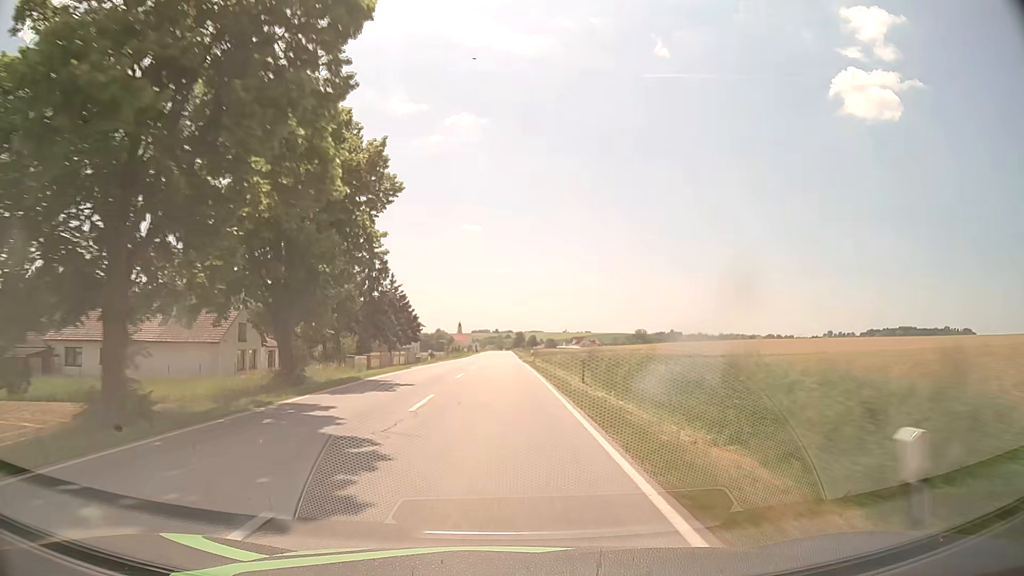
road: secondary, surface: asphalt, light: Day
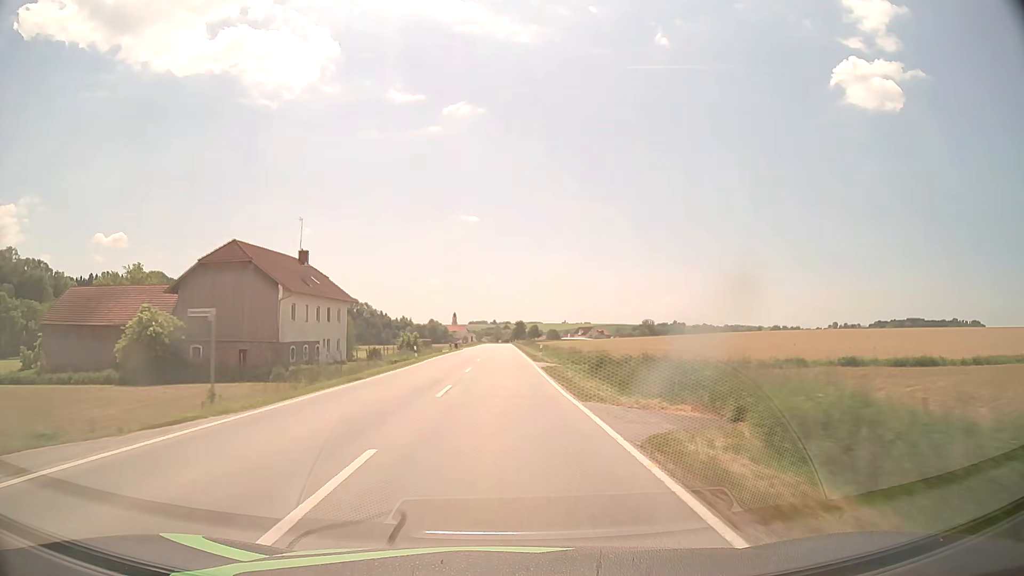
(-0.4, +56.7) m; 0°
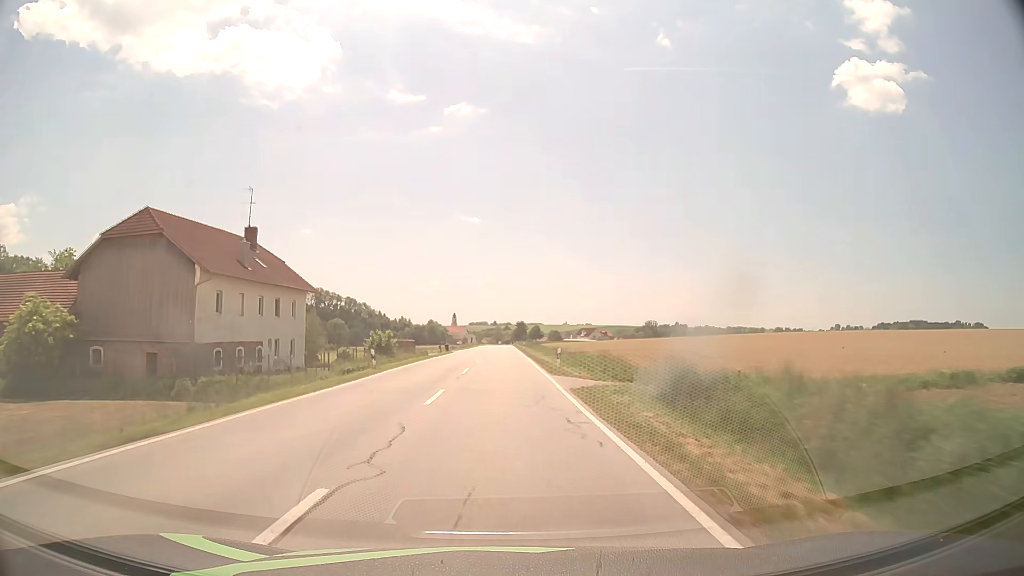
(-0.1, +14.4) m; 0°
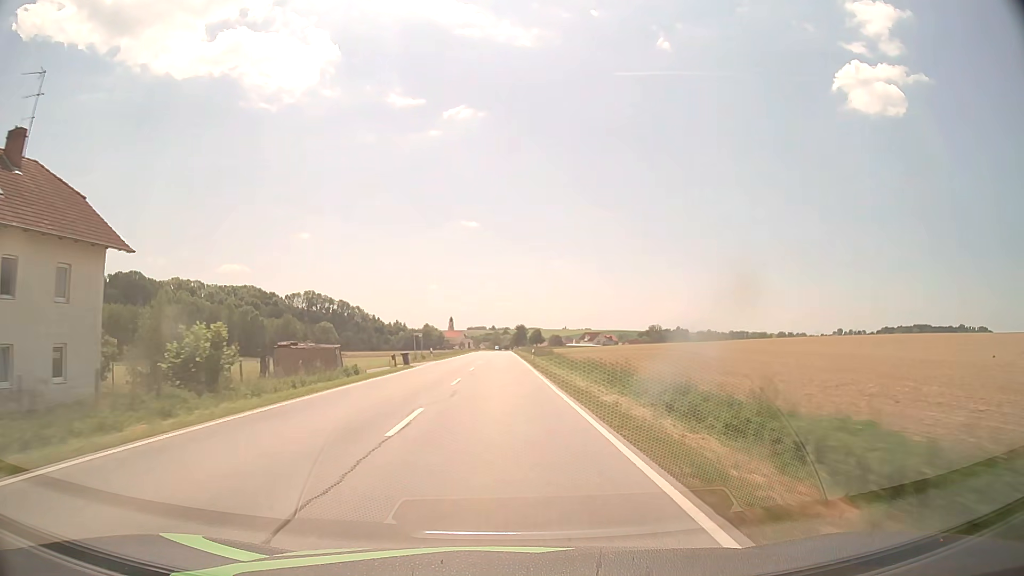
(0.0, +28.3) m; 0°
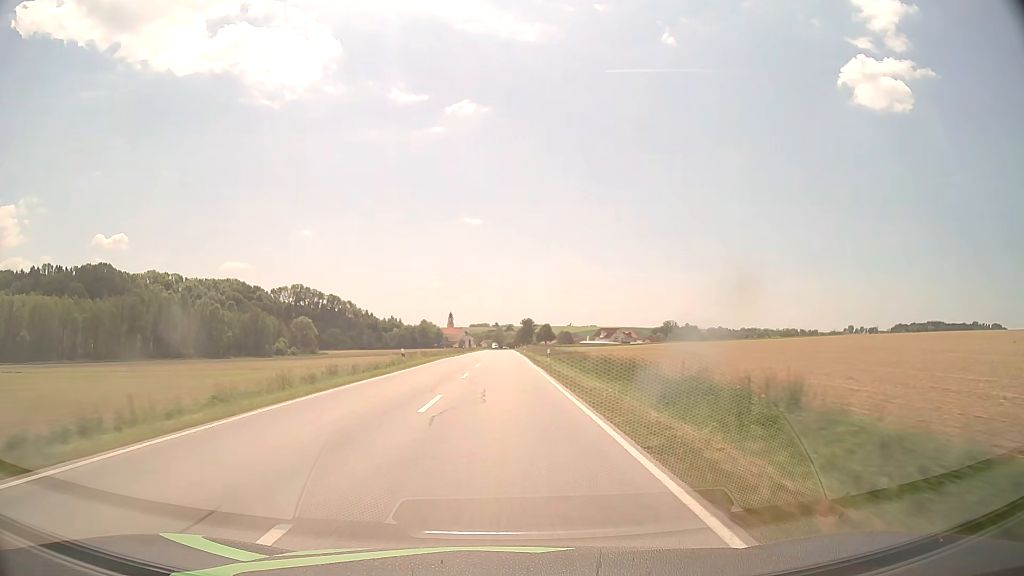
(-0.3, +56.8) m; 0°
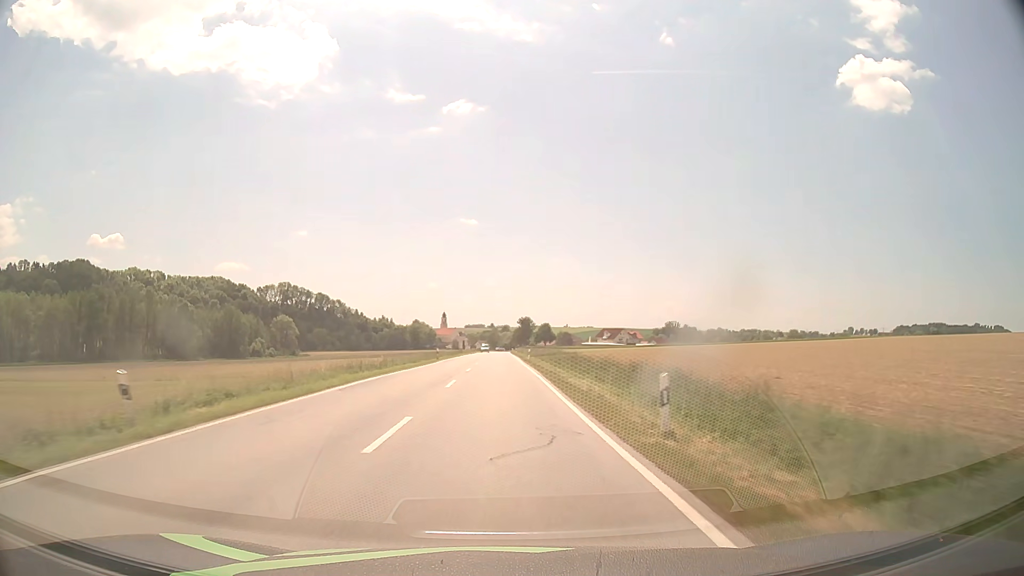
(+0.1, +28.4) m; 0°
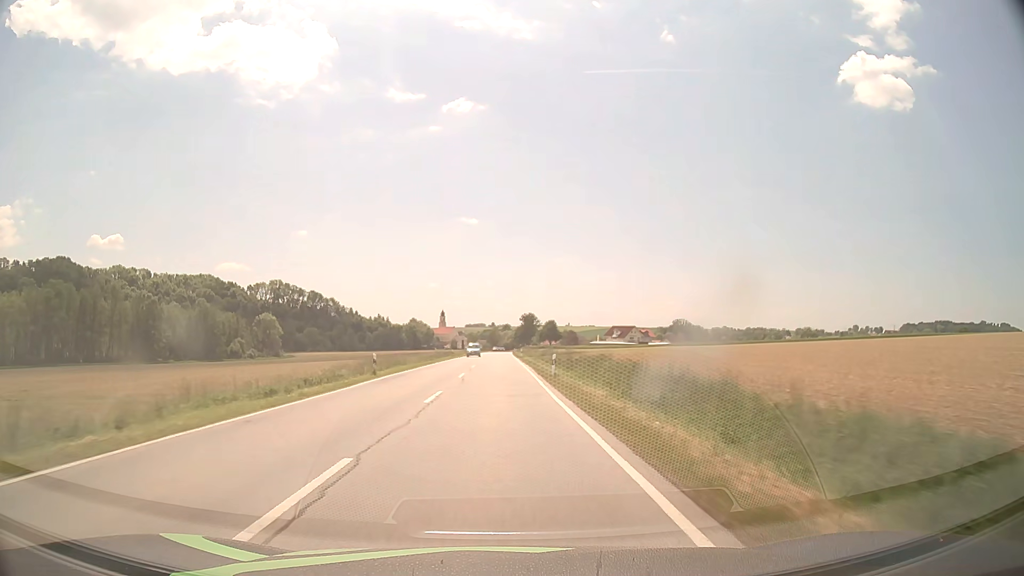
(0.0, +28.4) m; 0°
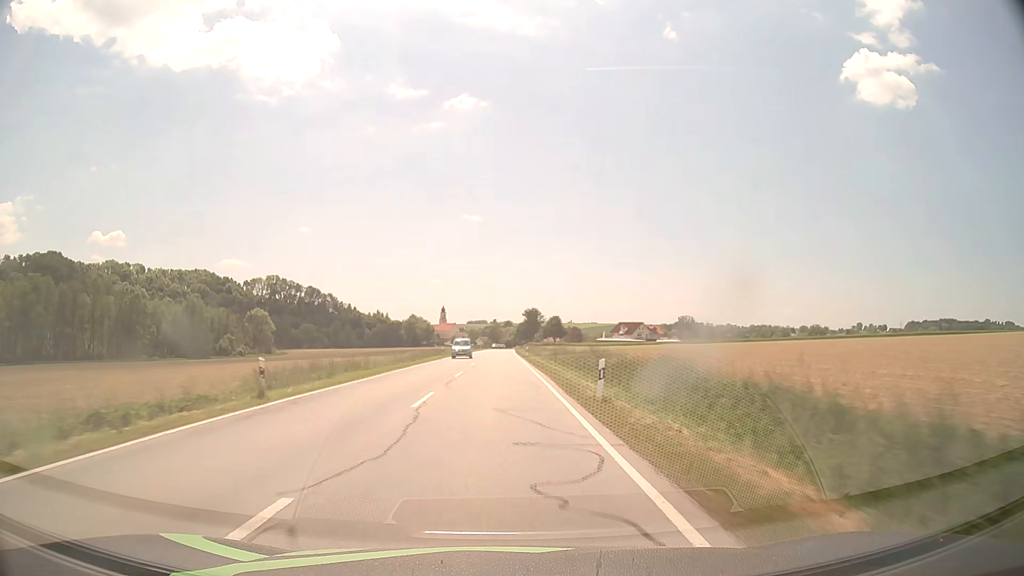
(0.0, +14.2) m; 0°
(0, +10) (0, +20) (0, +30) (0, +40) (0, +50) (0, +60) (0, +70) (0, +80) (0, +90) (0, +100) m
